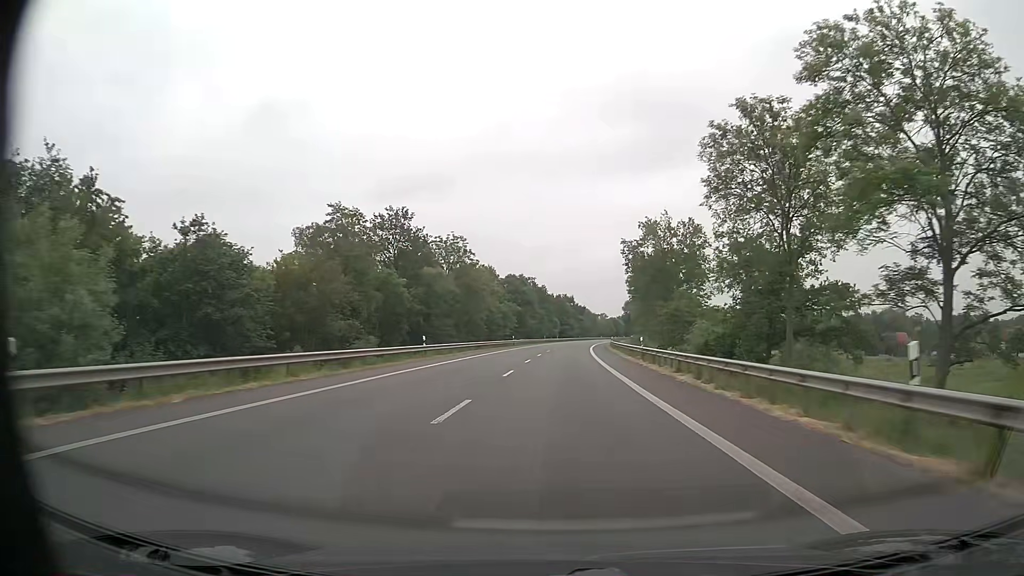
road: primary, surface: asphalt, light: Day
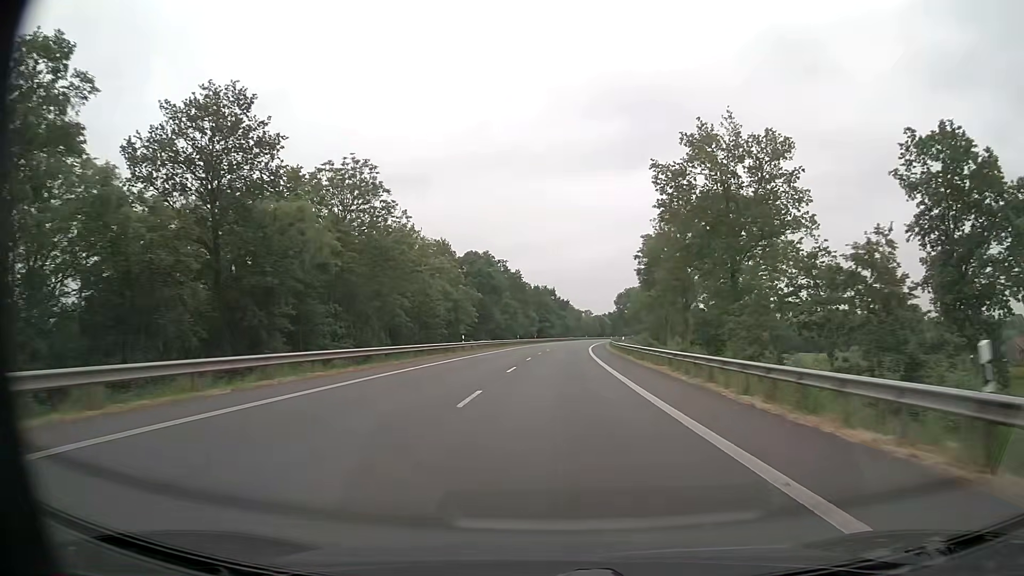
(+0.5, +33.9) m; +2°
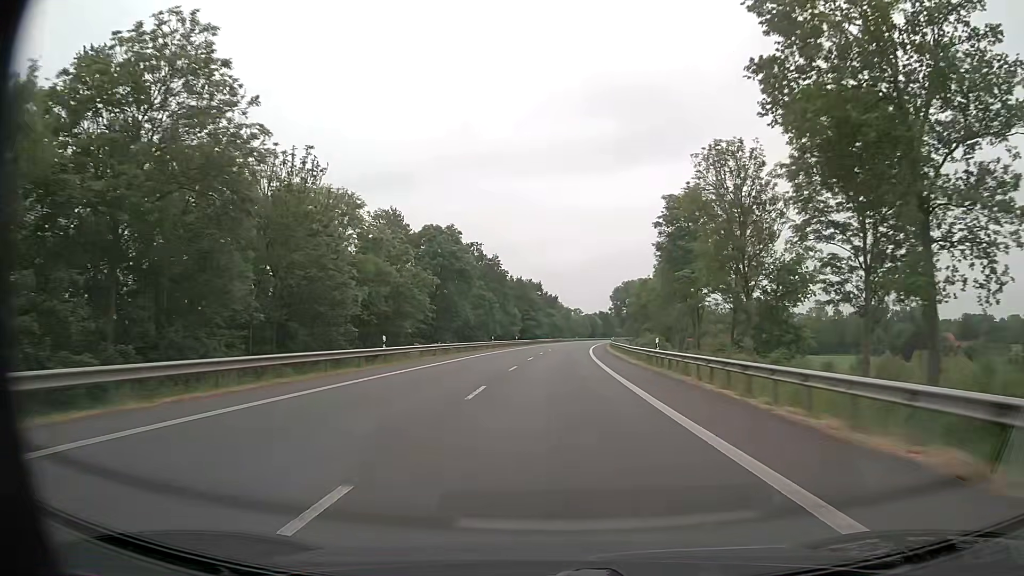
(+0.2, +22.6) m; +1°
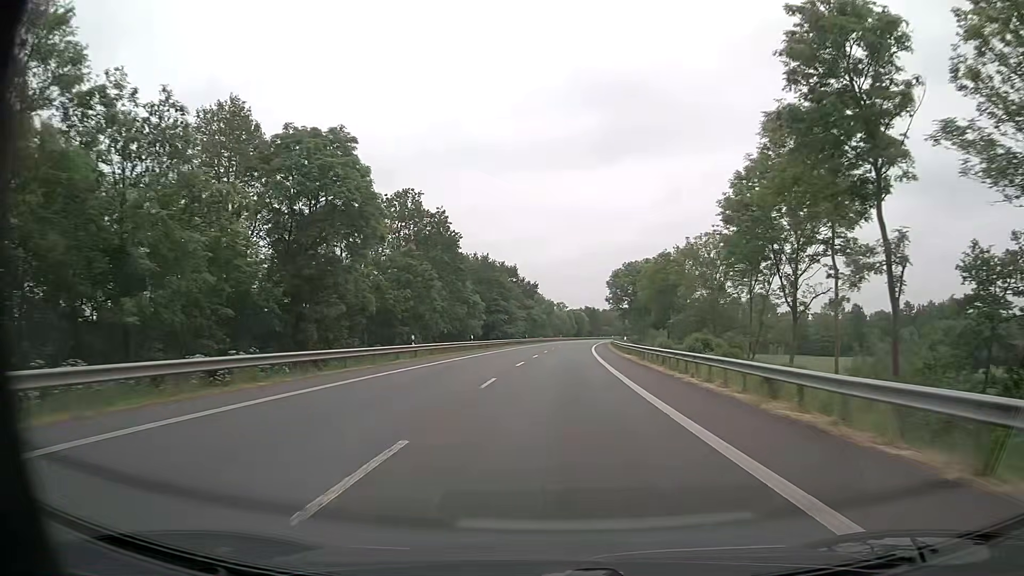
(+0.5, +33.9) m; +2°
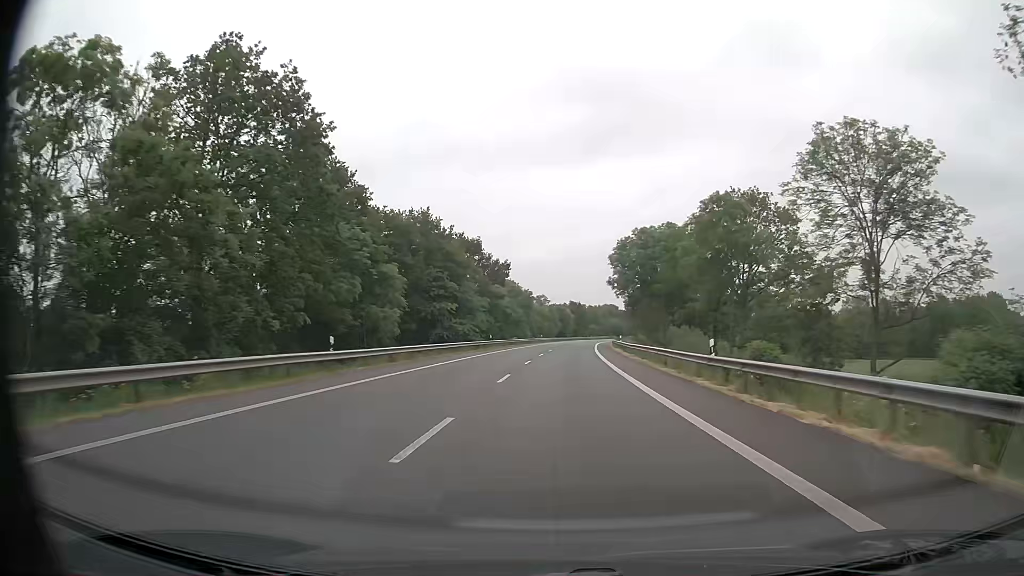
(+0.6, +33.9) m; +2°
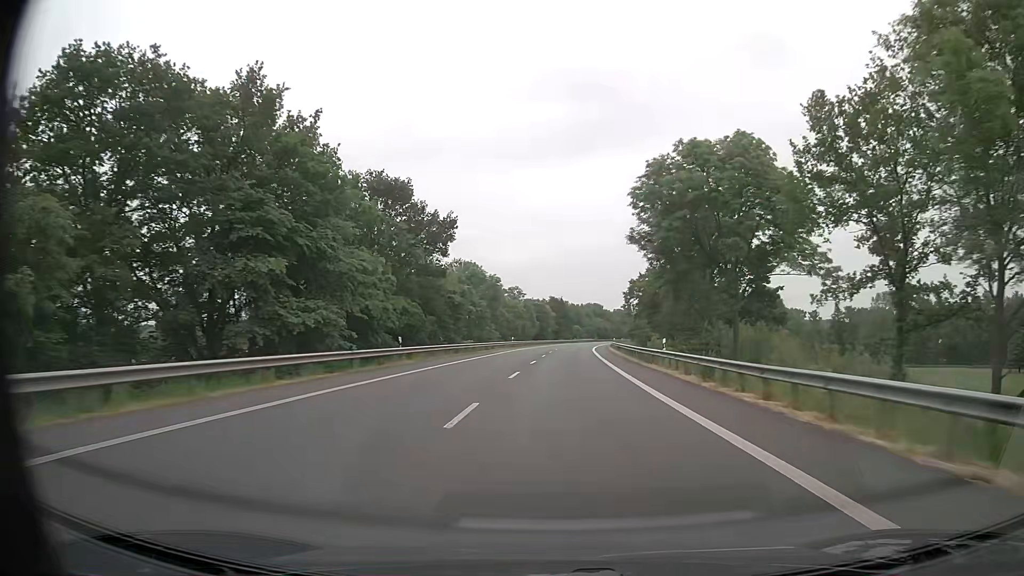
(+0.6, +33.9) m; +2°
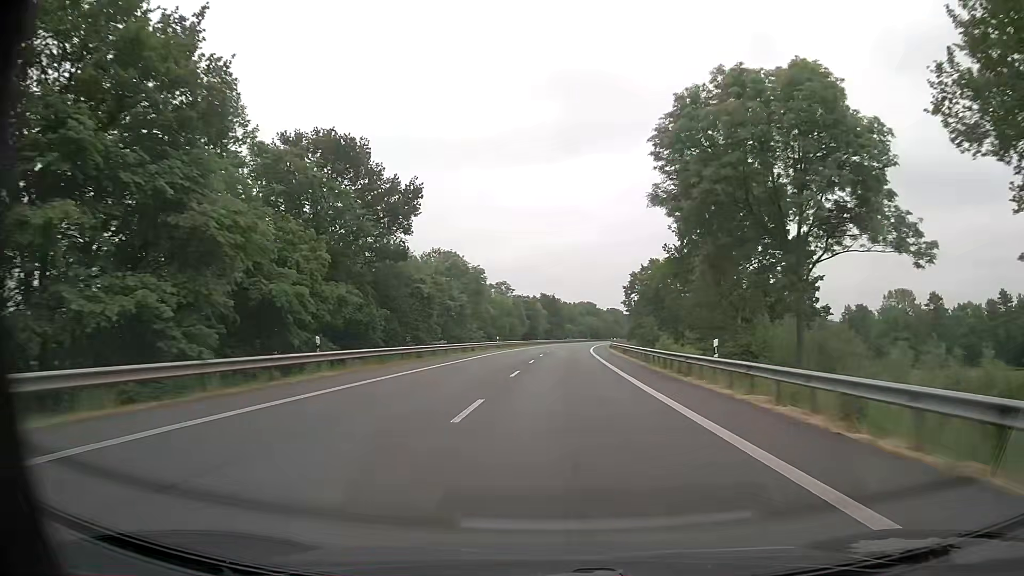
(+0.1, +11.3) m; +1°
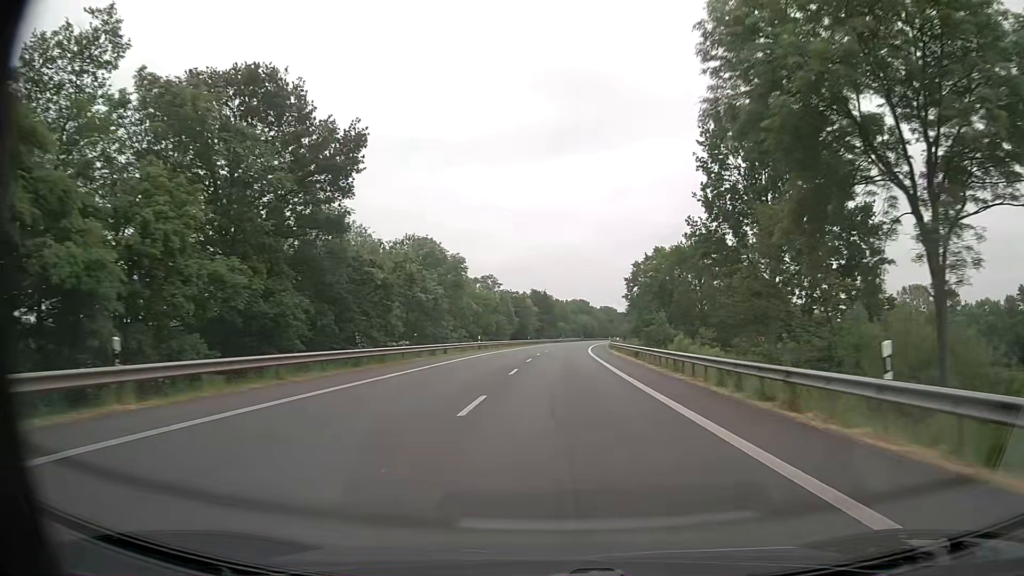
(+0.1, +11.3) m; +1°
(0, +10) (0, +20) (0, +30) (+1, +40) (+1, +50) (+2, +60) (+2, +70) (+3, +80) (+4, +90) (+4, +100) m
